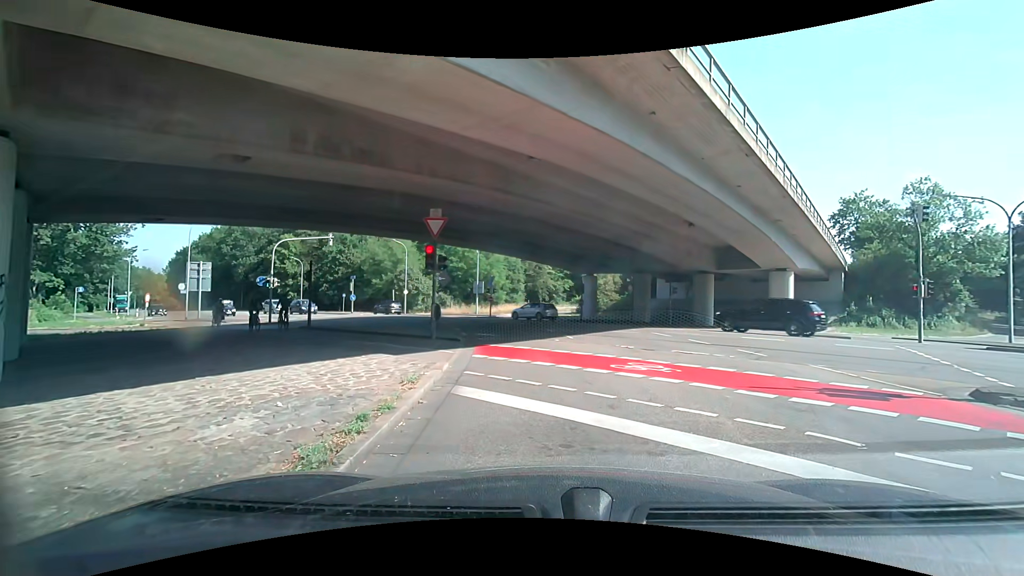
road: secondary_link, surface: asphalt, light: Day
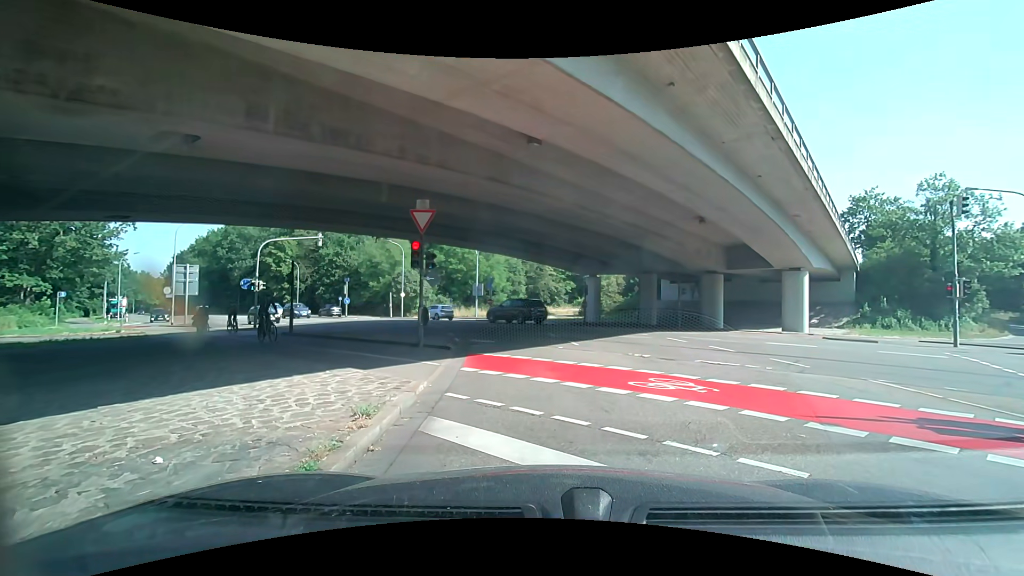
(0.0, +1.7) m; -2°
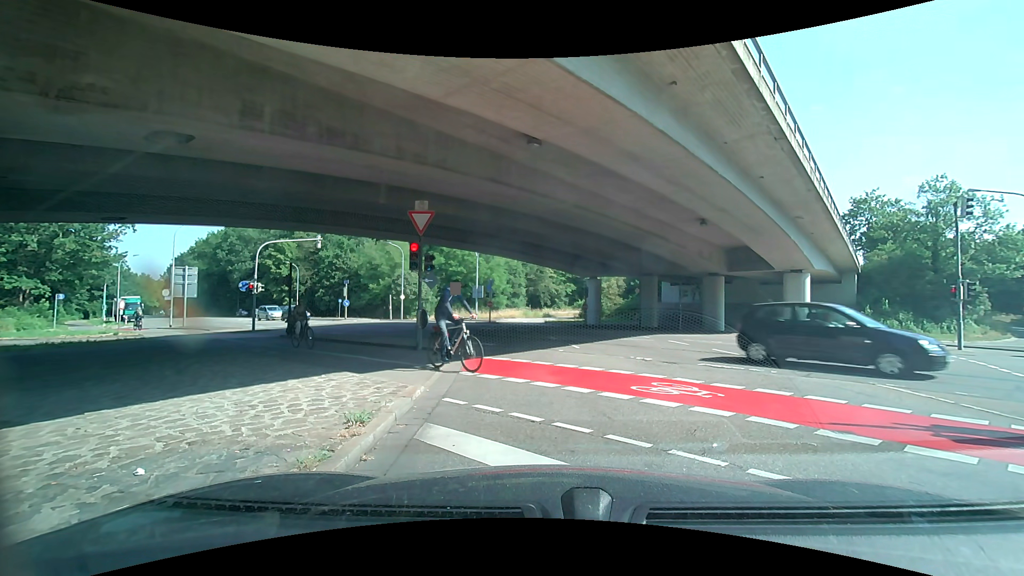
(0.0, +0.3) m; 0°
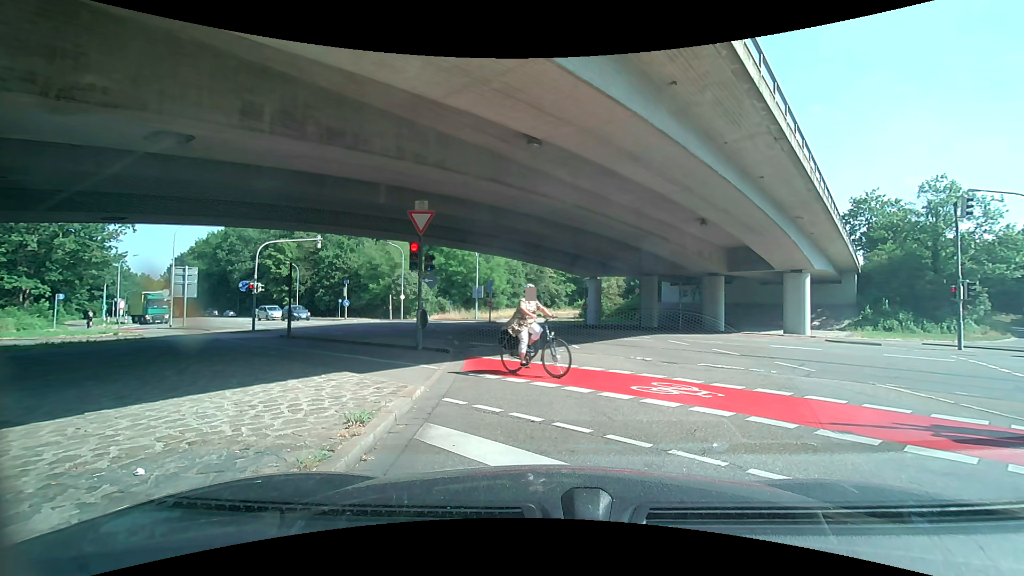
(0.0, 0.0) m; 0°
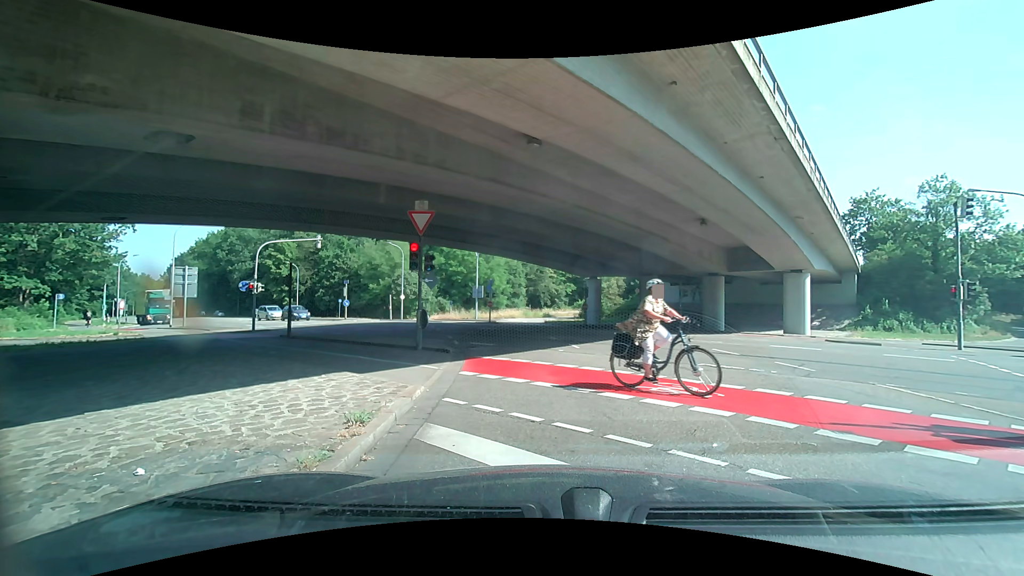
(0.0, 0.0) m; 0°
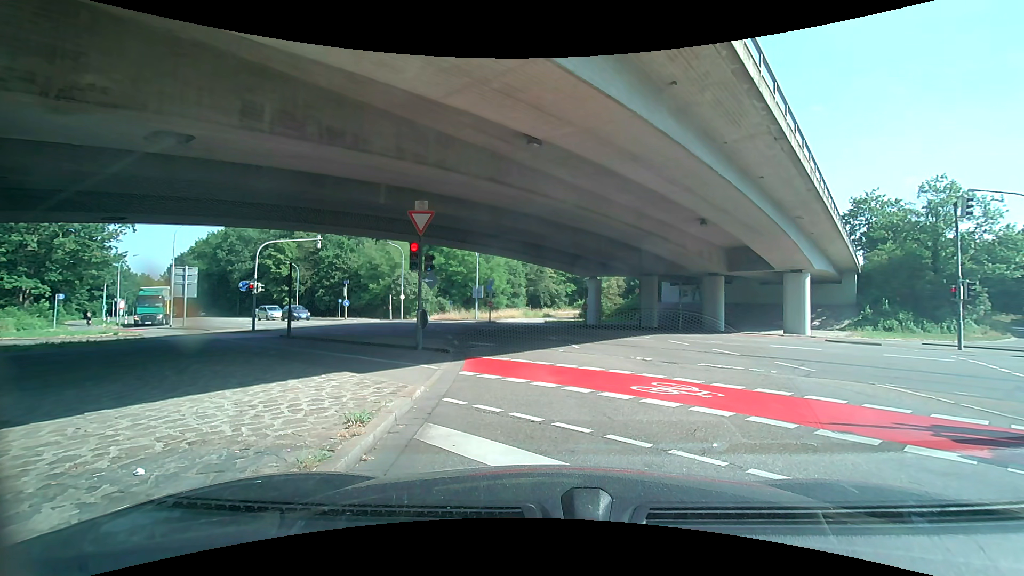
(0.0, 0.0) m; 0°
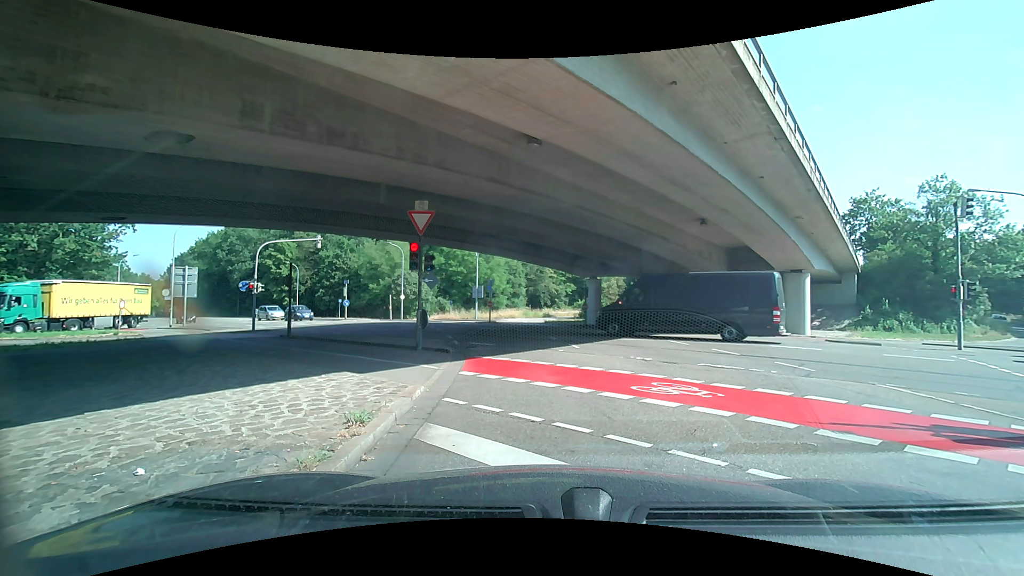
(0.0, 0.0) m; 0°
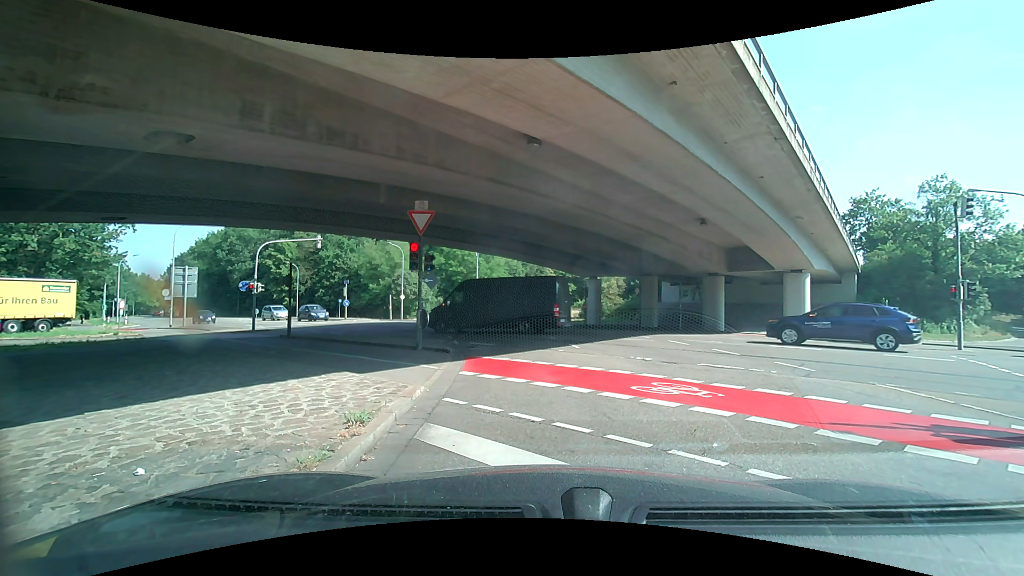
(0.0, 0.0) m; 0°
